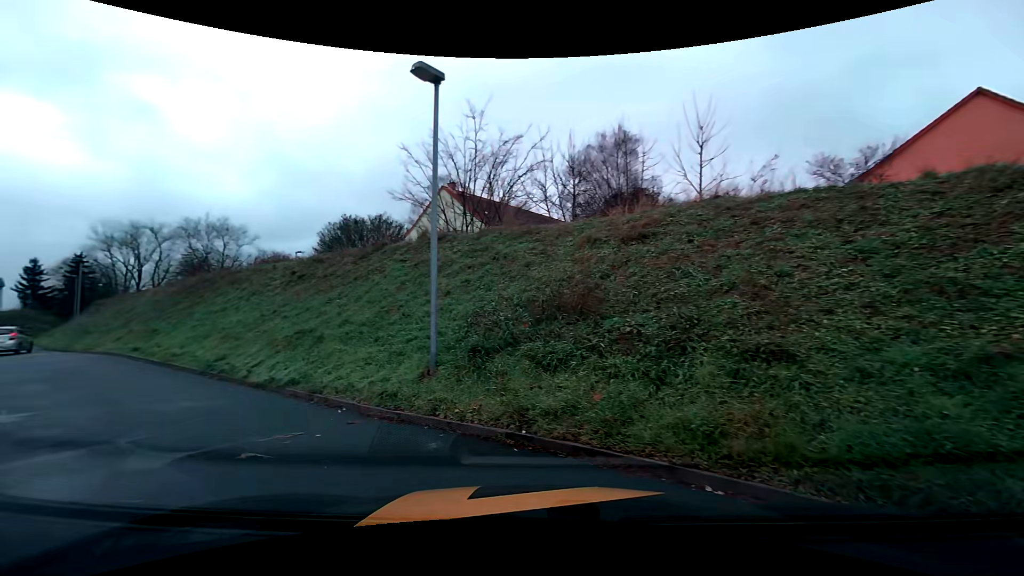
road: service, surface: asphalt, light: Day
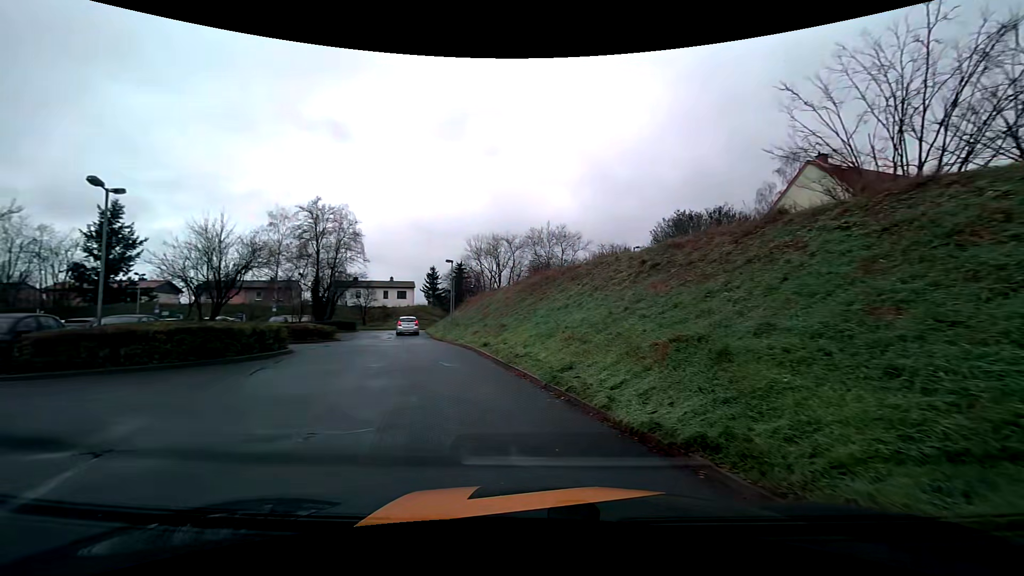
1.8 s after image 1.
(-1.9, +5.1) m; -37°
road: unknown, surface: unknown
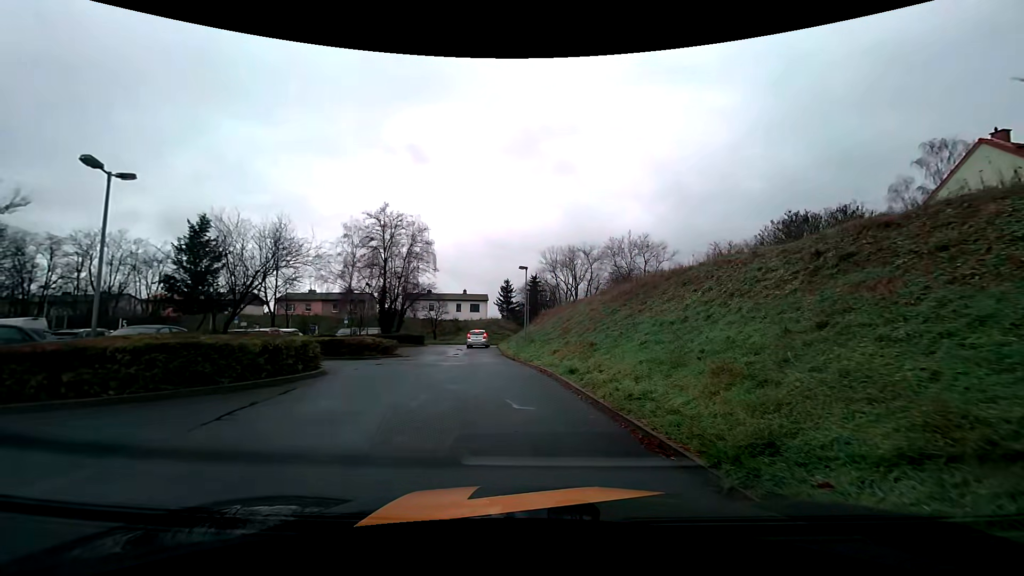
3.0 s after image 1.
(-0.3, +4.7) m; -8°
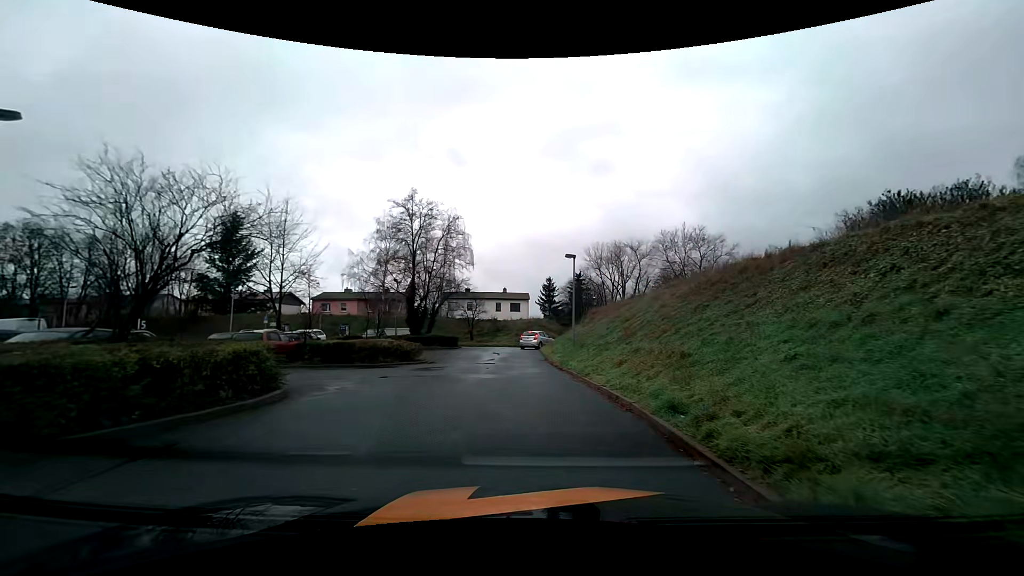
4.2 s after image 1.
(-0.1, +5.2) m; -3°
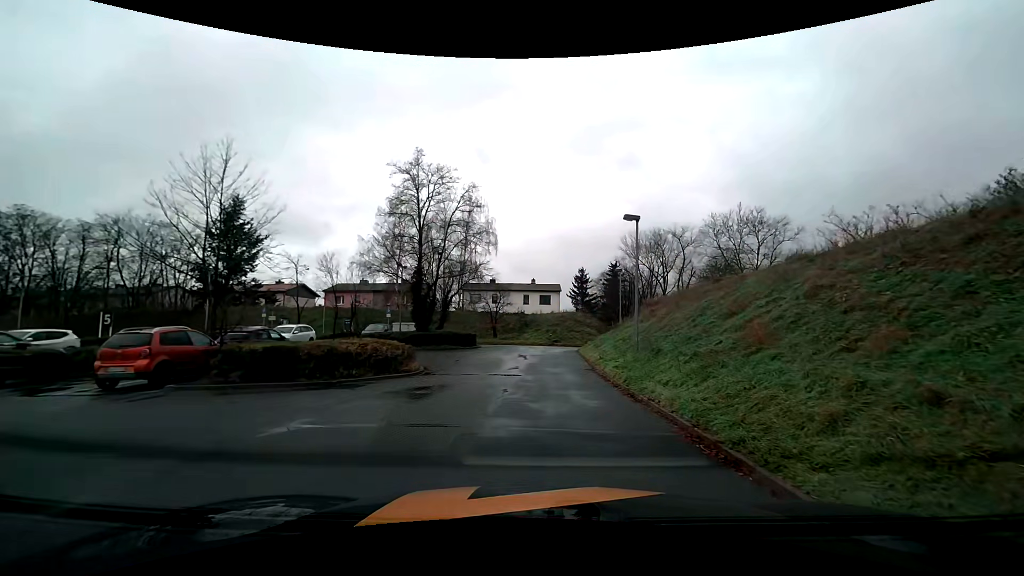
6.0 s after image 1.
(-0.4, +8.0) m; -3°
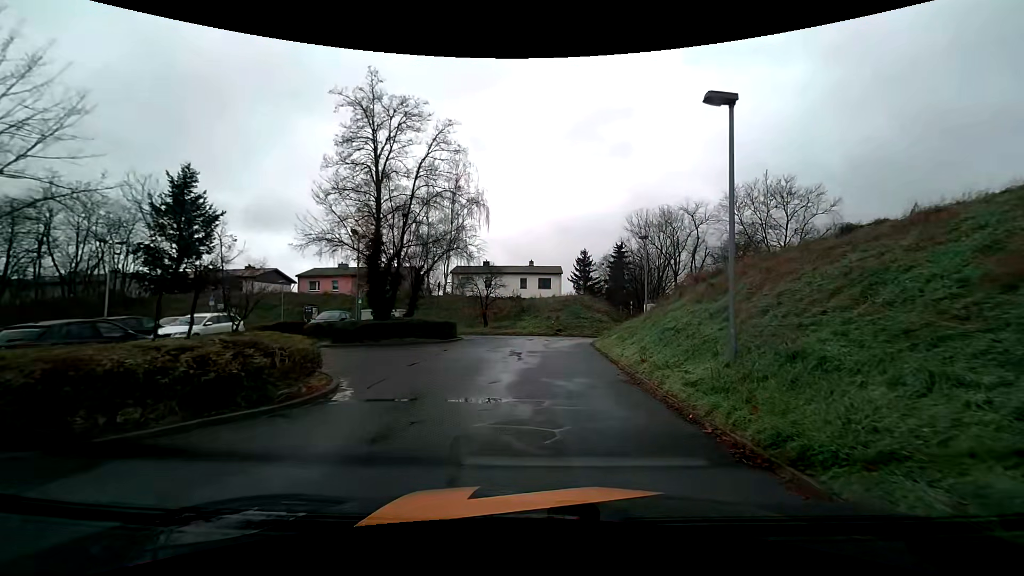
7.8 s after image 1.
(0.0, +8.1) m; 0°
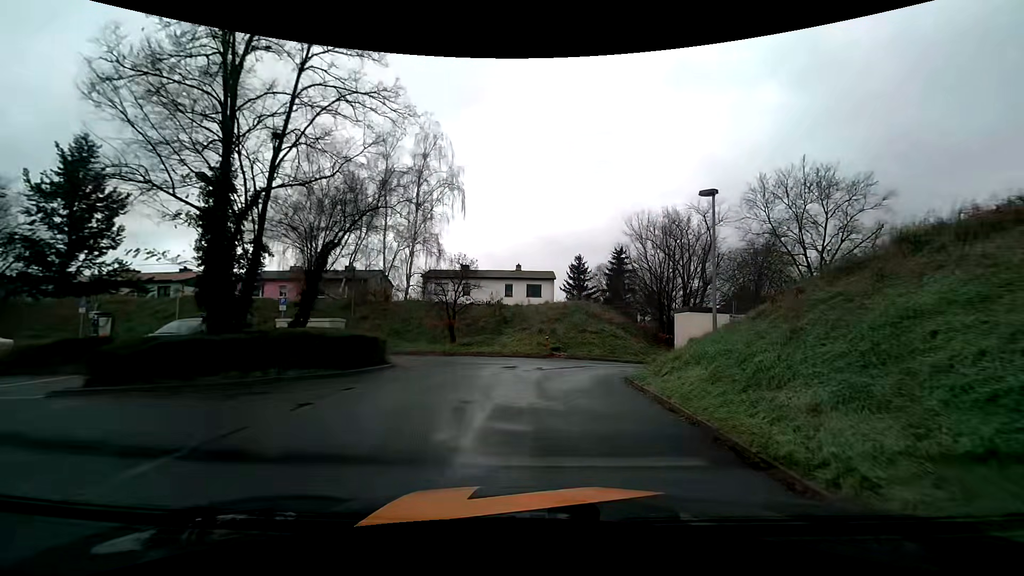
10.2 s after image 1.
(+0.1, +11.0) m; +2°
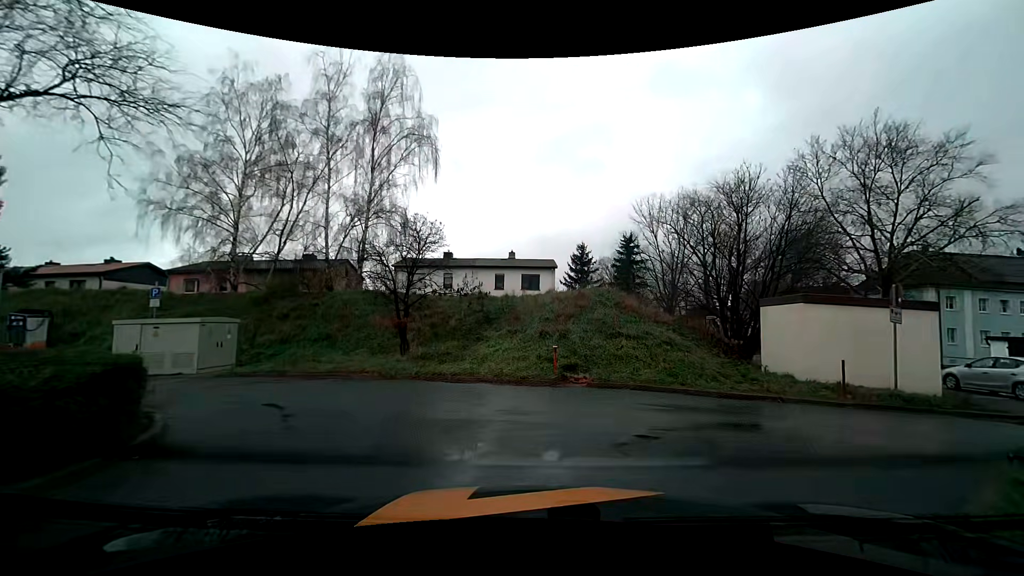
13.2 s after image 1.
(-0.1, +9.9) m; -1°
